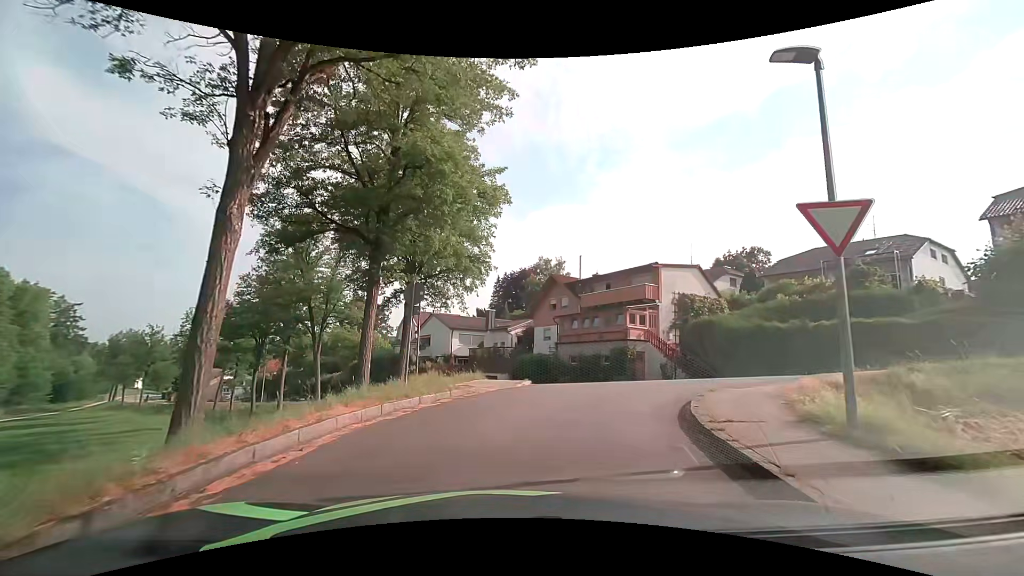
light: Day
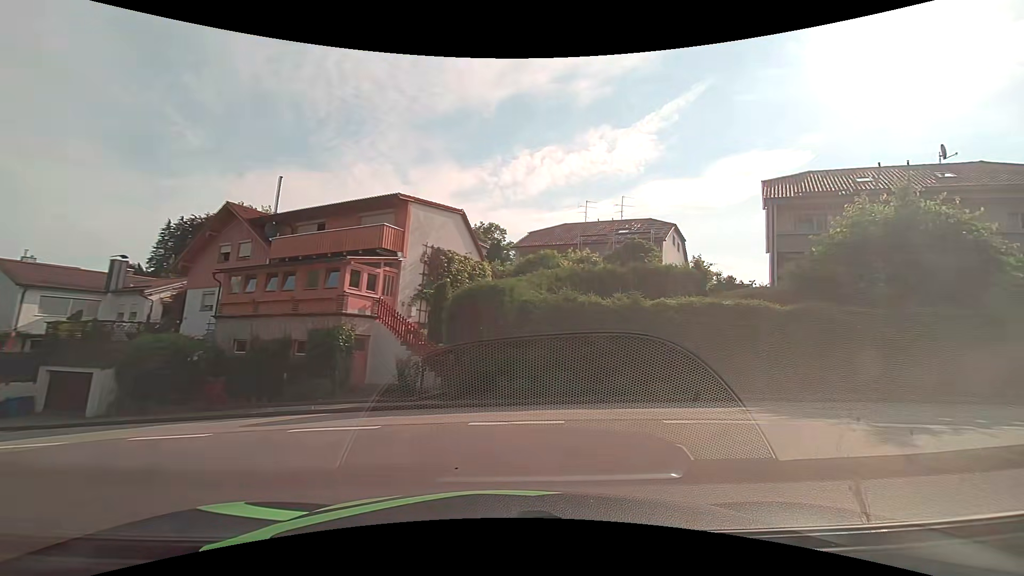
(+2.5, +13.9) m; +33°
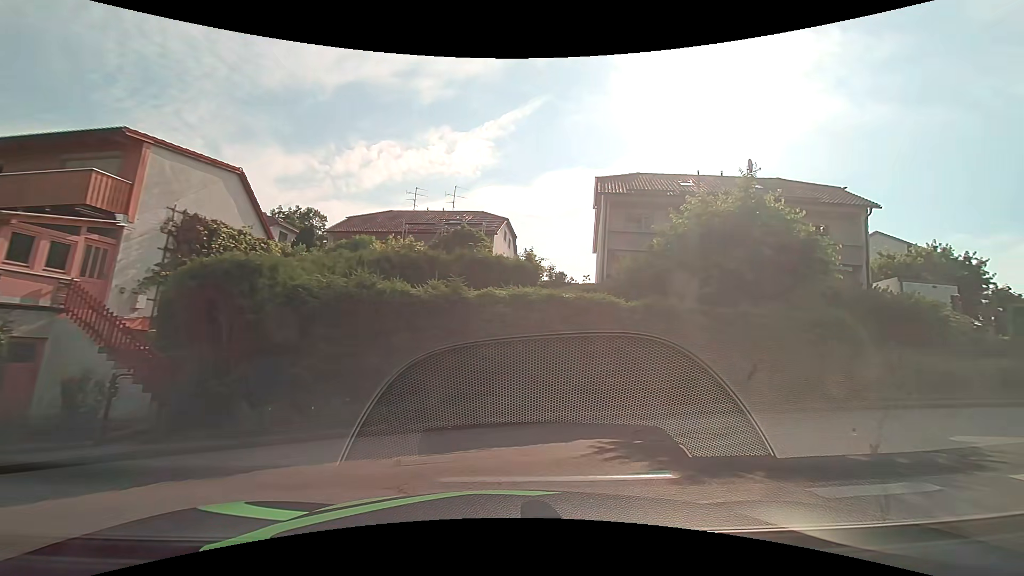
(+0.6, +4.3) m; +17°
(+4, +9) (+14, +12) (+23, +15) (+32, +19) (+41, +24) (+49, +30) (+57, +36) (+64, +43) (+70, +51) (+77, +59) m
